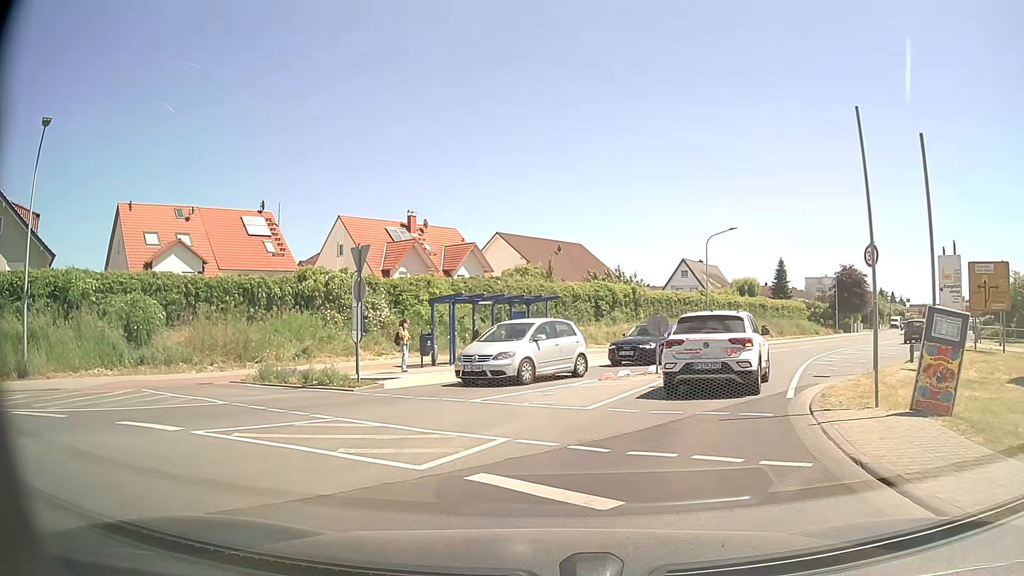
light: Day
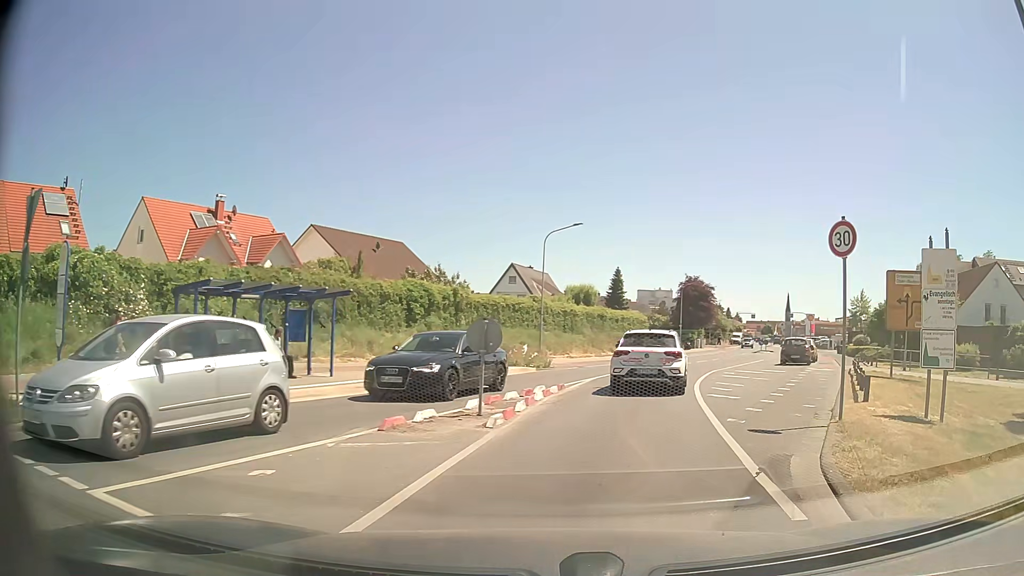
(+0.5, +7.0) m; +14°
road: tertiary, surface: asphalt
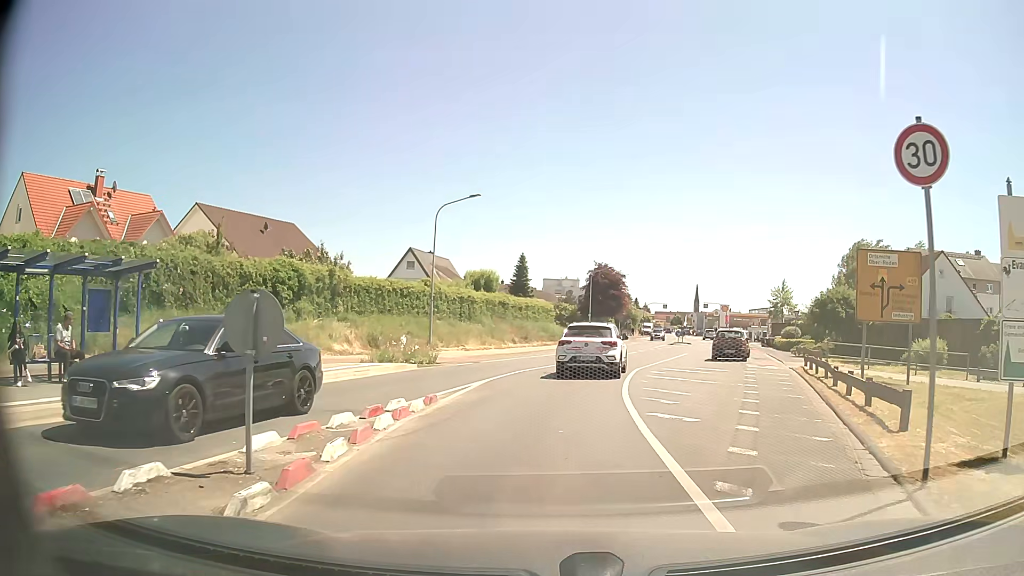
(+0.5, +5.4) m; +8°
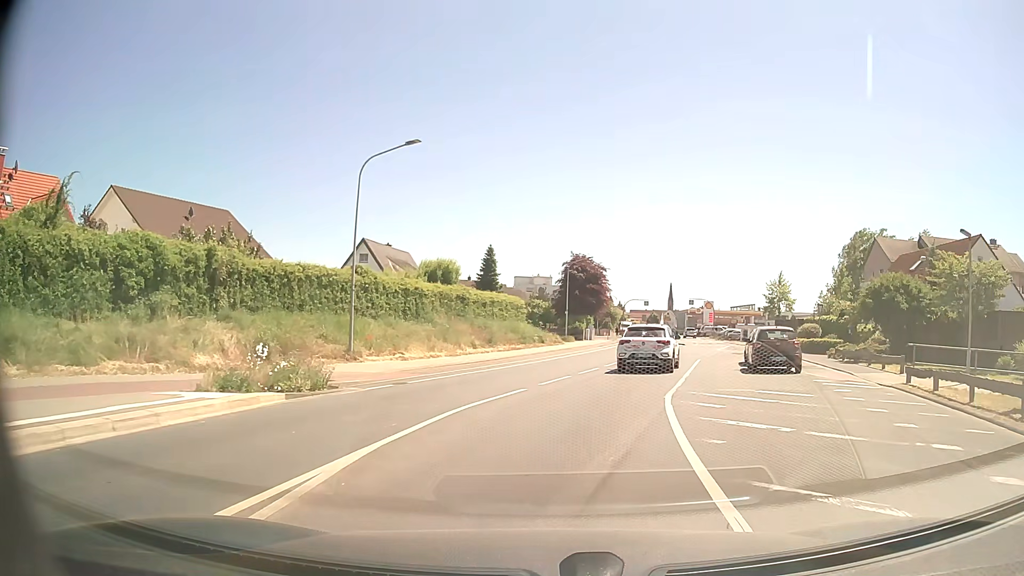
(+0.2, +10.1) m; +3°
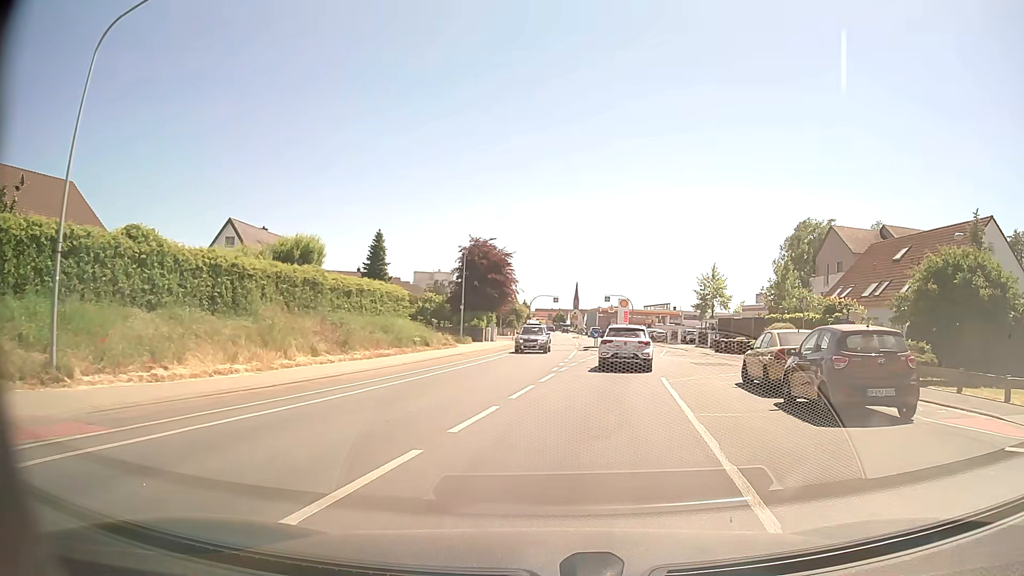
(+0.8, +12.2) m; +8°
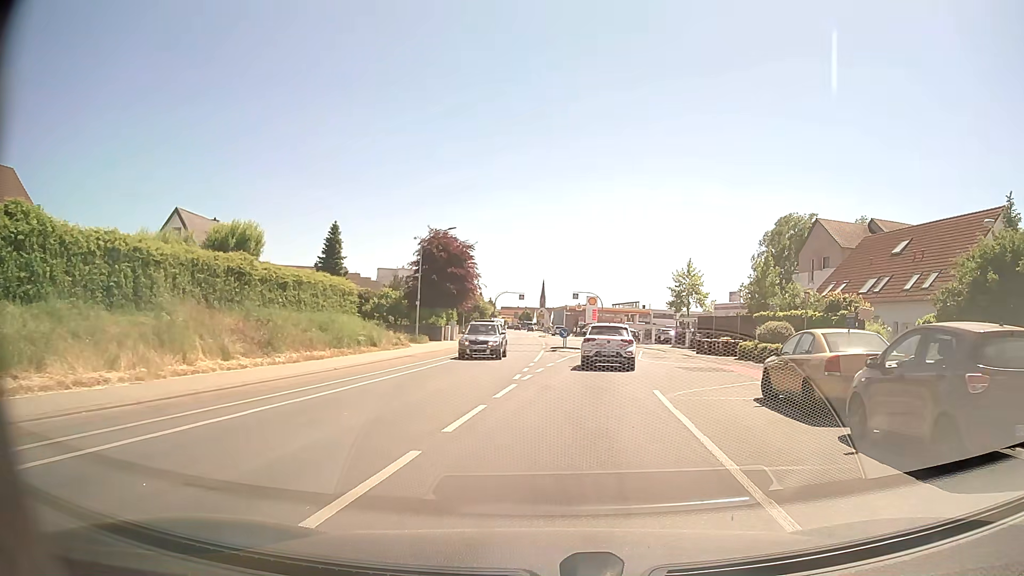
(+0.1, +4.6) m; +3°
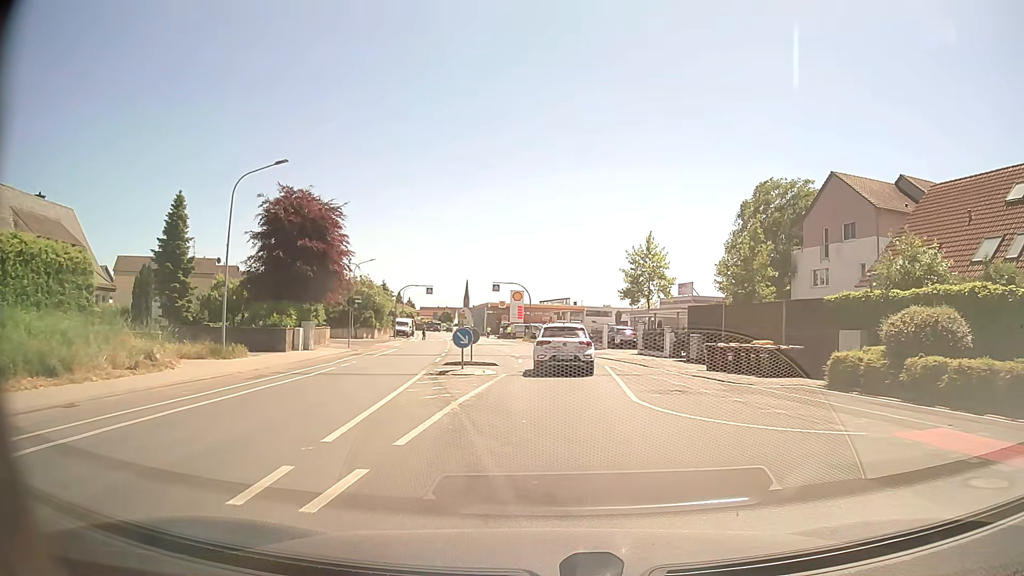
(+1.3, +19.4) m; +6°
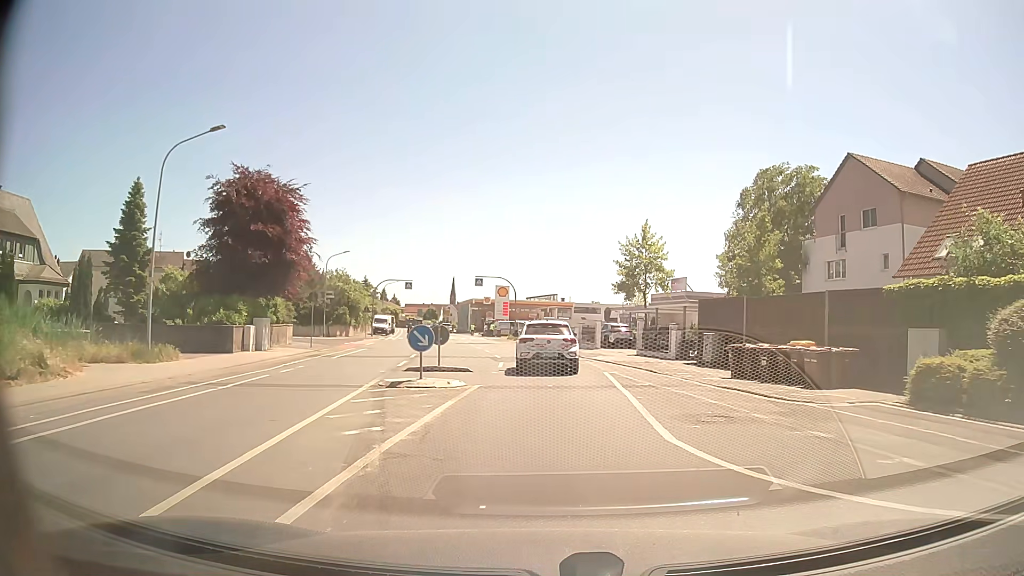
(+0.1, +4.8) m; +1°
(0, +10) (0, +20) (0, +30) (-1, +40) (-3, +50) (-5, +60) (-7, +69) (-9, +79) (-10, +89) (-12, +99) m
